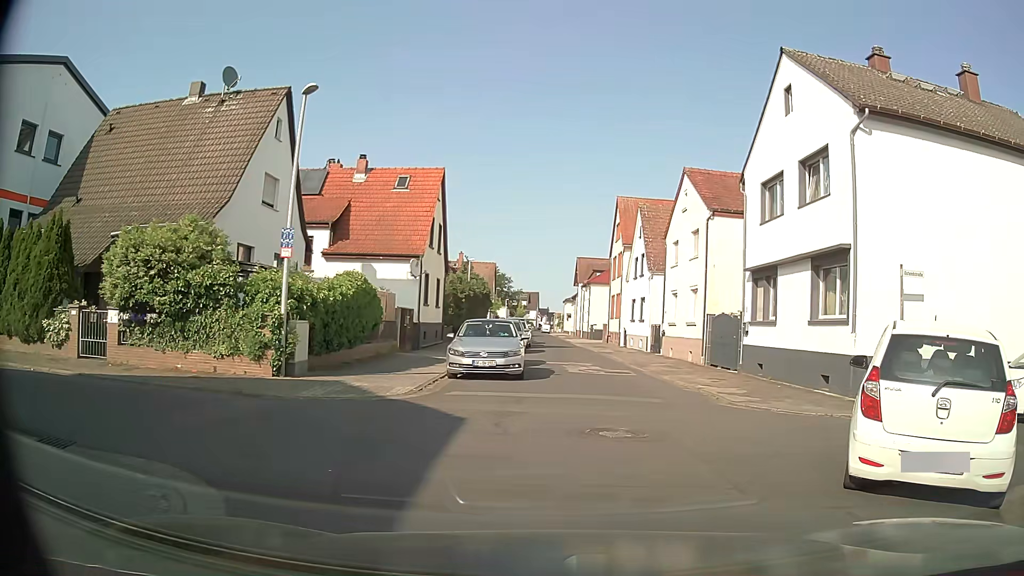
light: Day
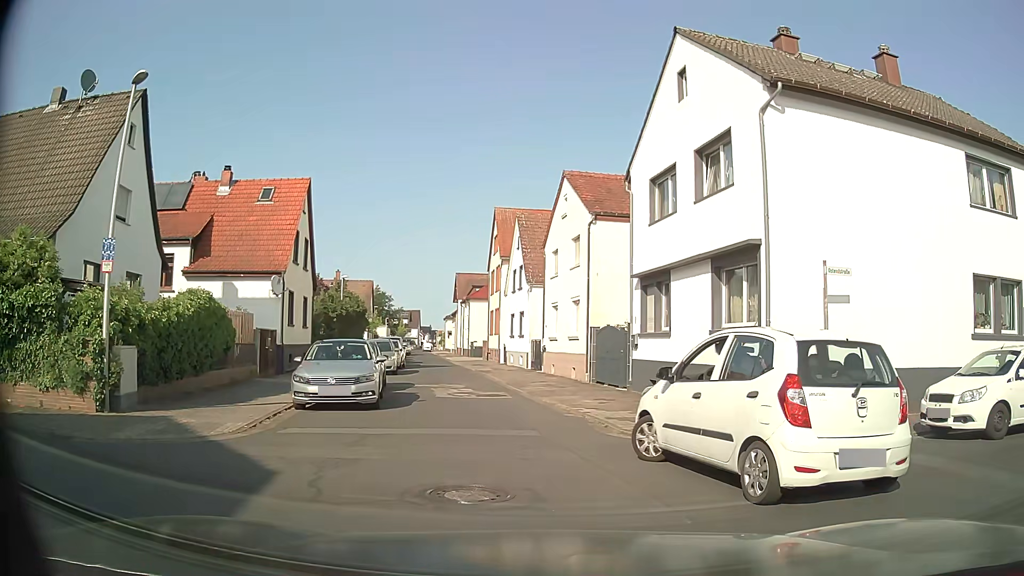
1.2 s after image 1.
(+0.2, +2.3) m; +11°
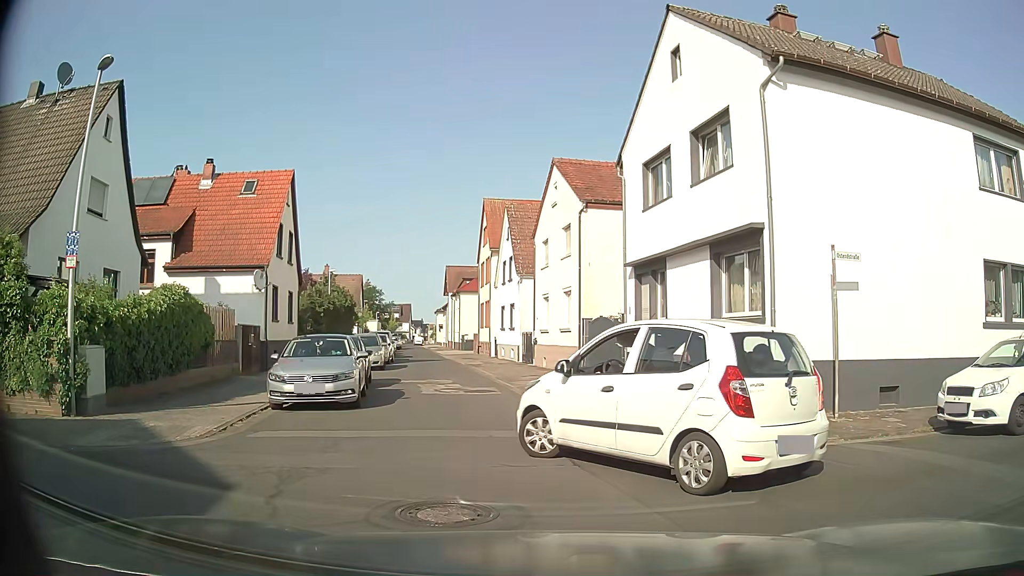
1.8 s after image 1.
(0.0, +0.7) m; 0°
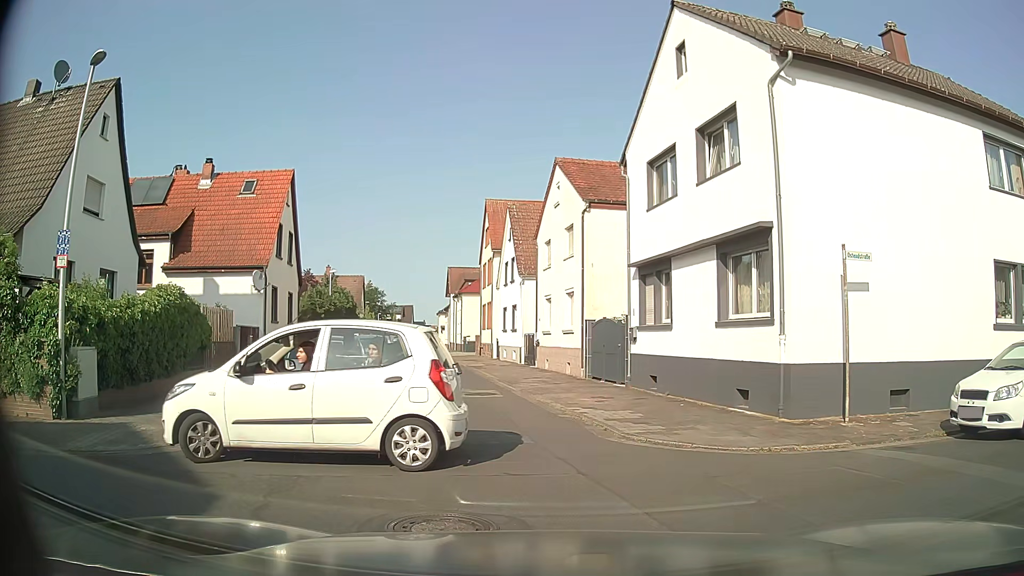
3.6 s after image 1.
(0.0, +0.4) m; 0°
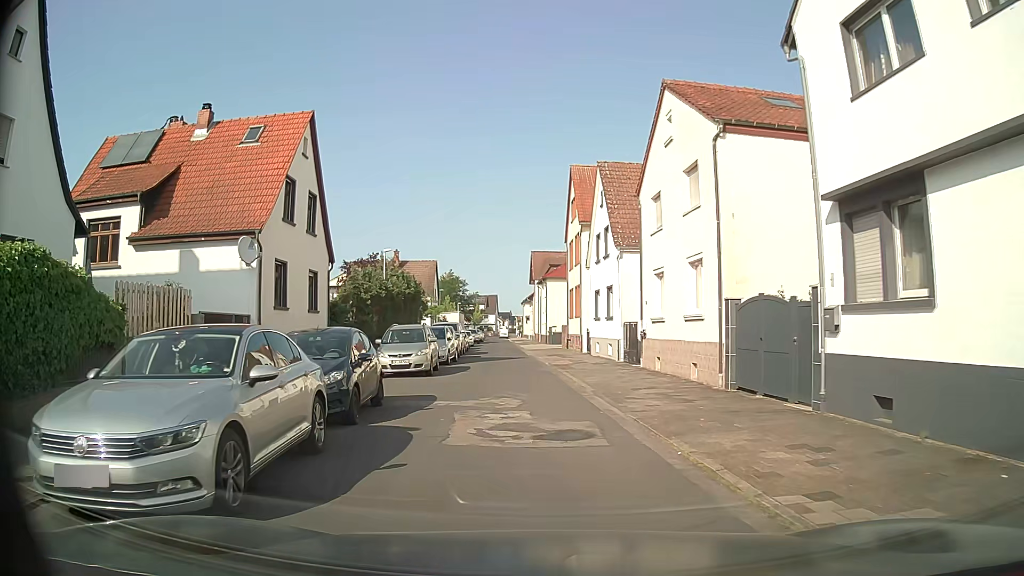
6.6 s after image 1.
(-0.5, +9.0) m; -7°
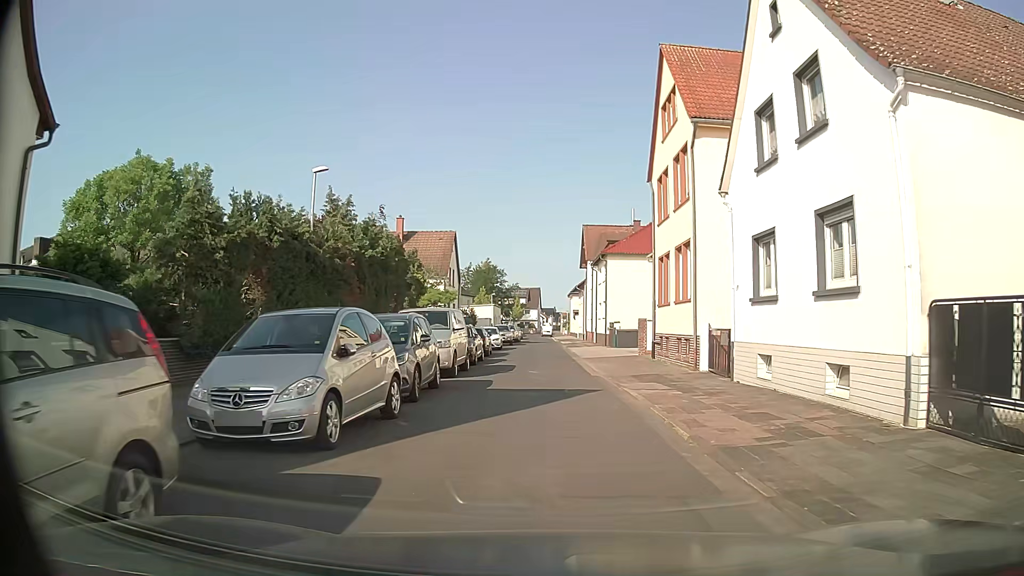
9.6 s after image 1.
(-1.3, +20.3) m; -5°
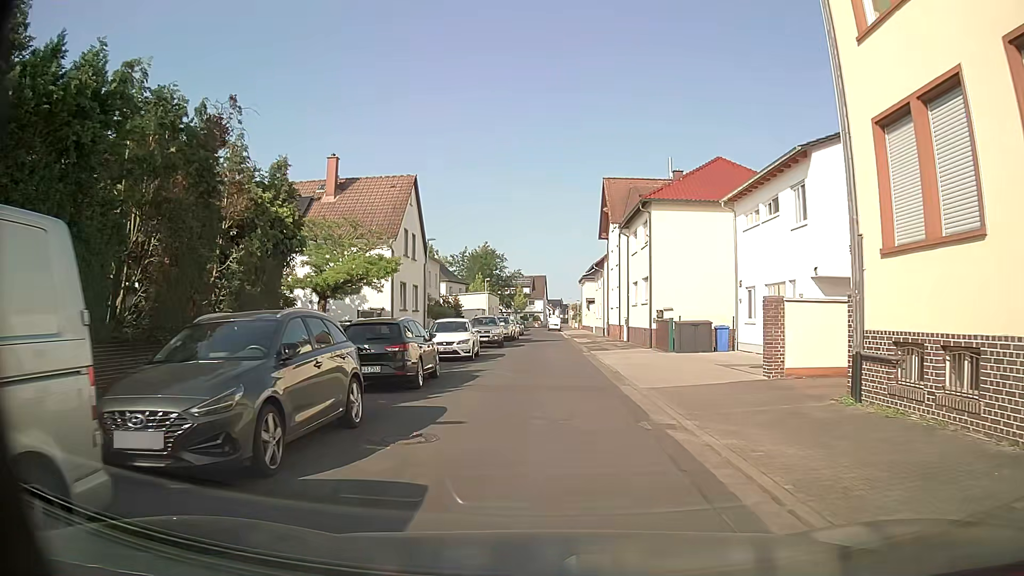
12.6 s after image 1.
(+0.3, +18.9) m; 0°
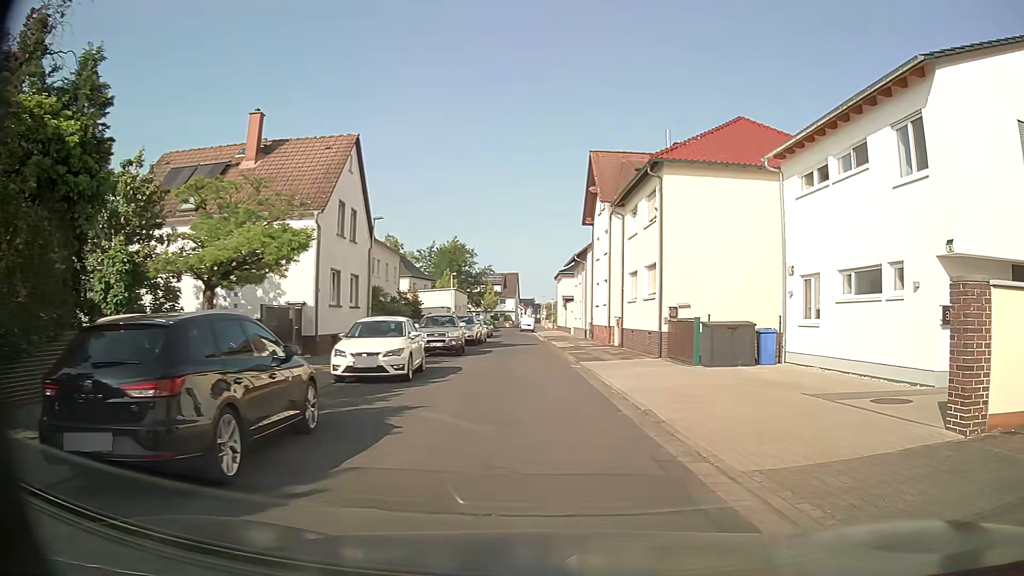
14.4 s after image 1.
(-0.3, +7.7) m; 0°
